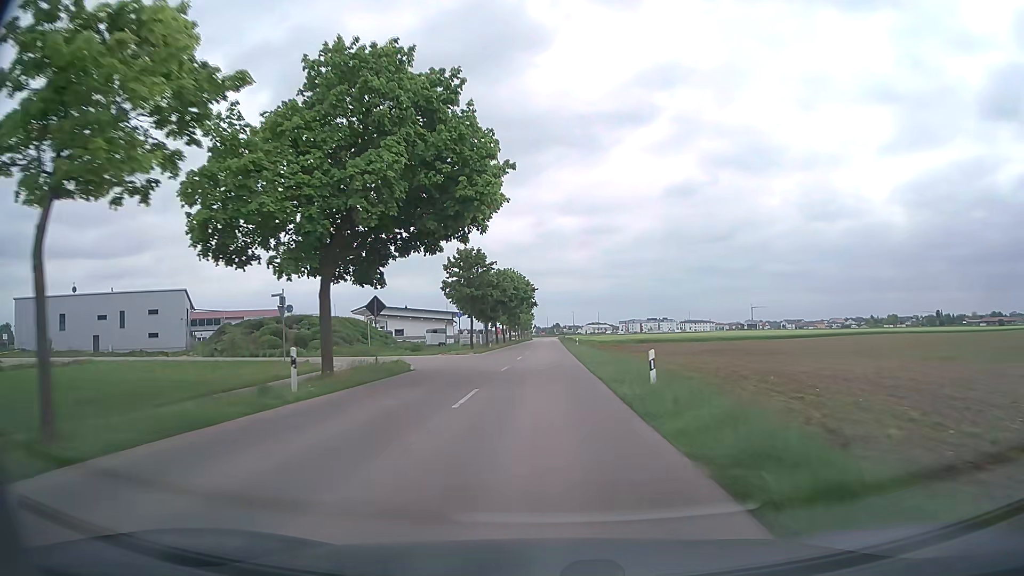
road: tertiary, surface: asphalt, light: Day
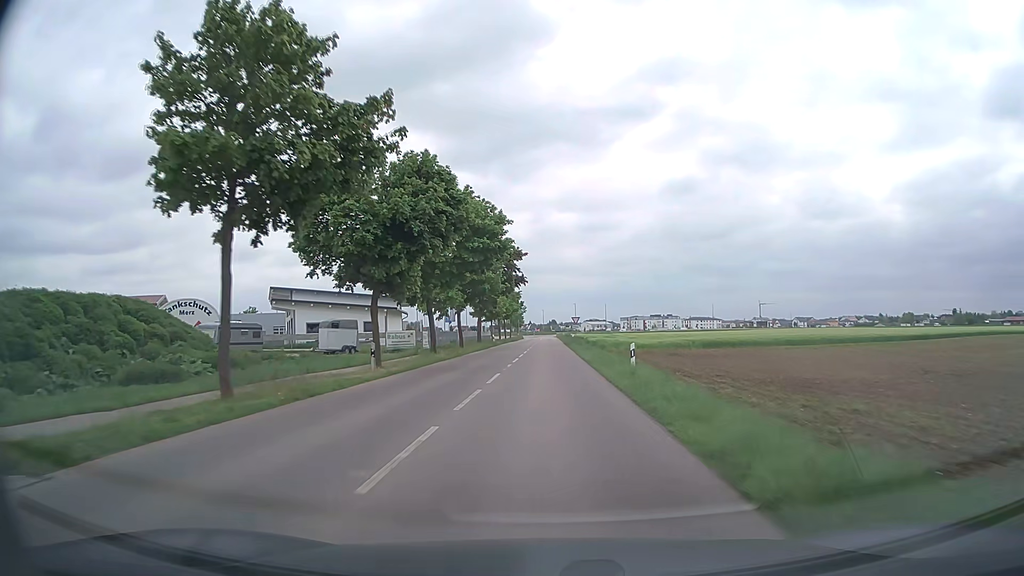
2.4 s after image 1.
(+0.3, +42.7) m; 0°
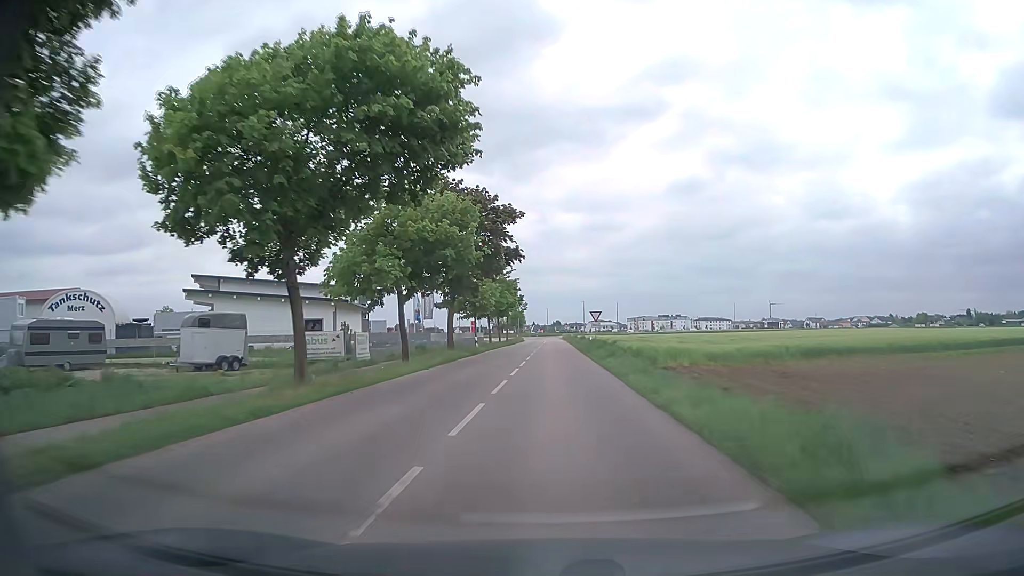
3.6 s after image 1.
(-0.1, +20.8) m; 0°
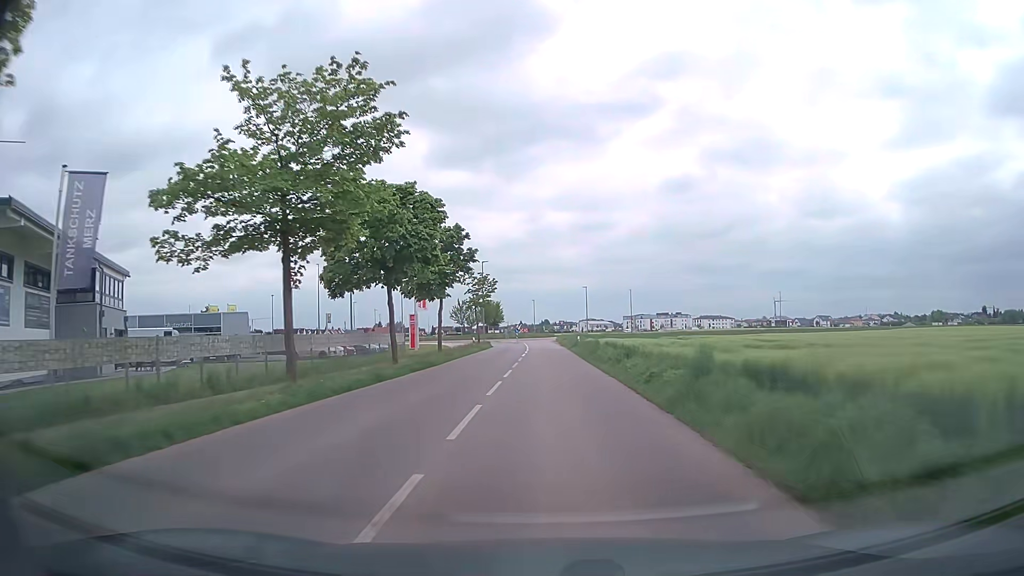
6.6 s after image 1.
(+0.2, +48.1) m; +1°
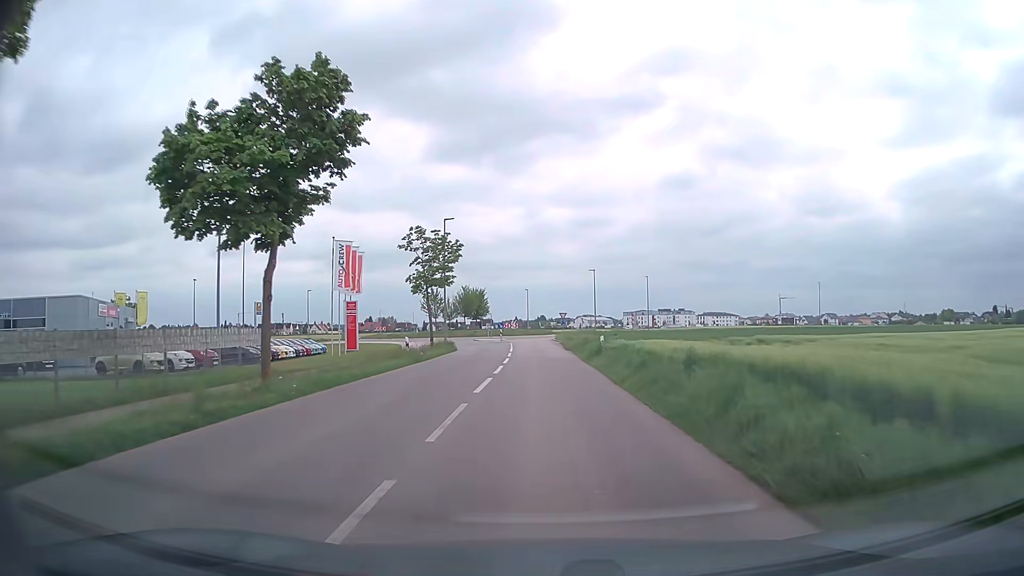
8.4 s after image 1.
(+0.1, +24.2) m; 0°
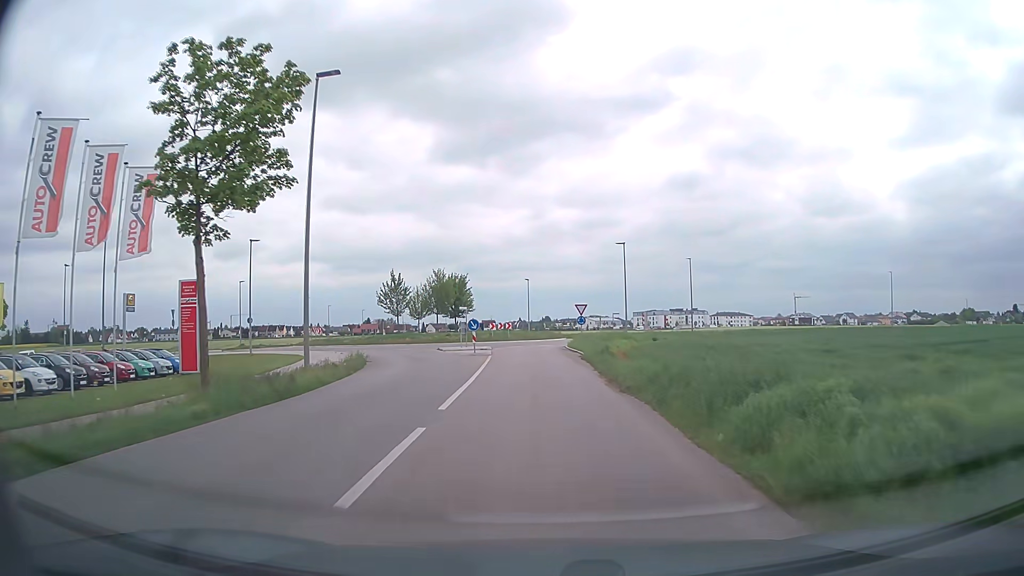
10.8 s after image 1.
(-0.1, +26.8) m; 0°
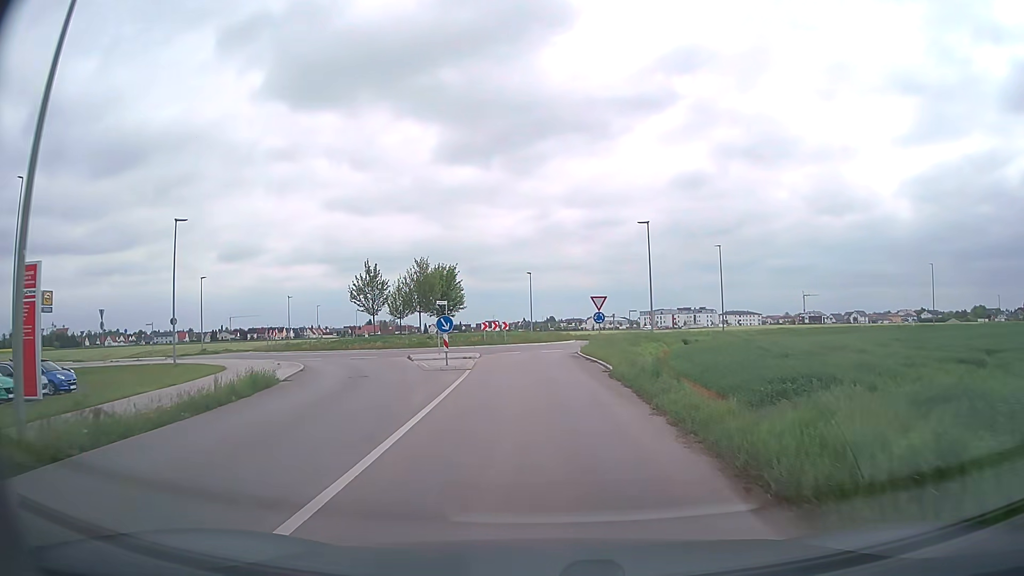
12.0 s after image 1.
(0.0, +11.1) m; 0°
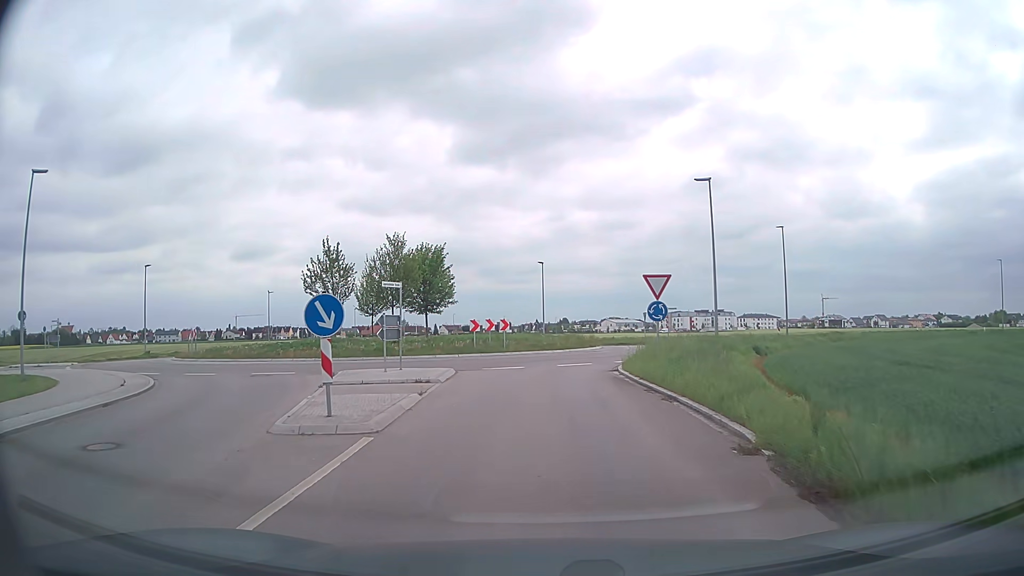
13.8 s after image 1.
(-0.1, +13.7) m; -1°
